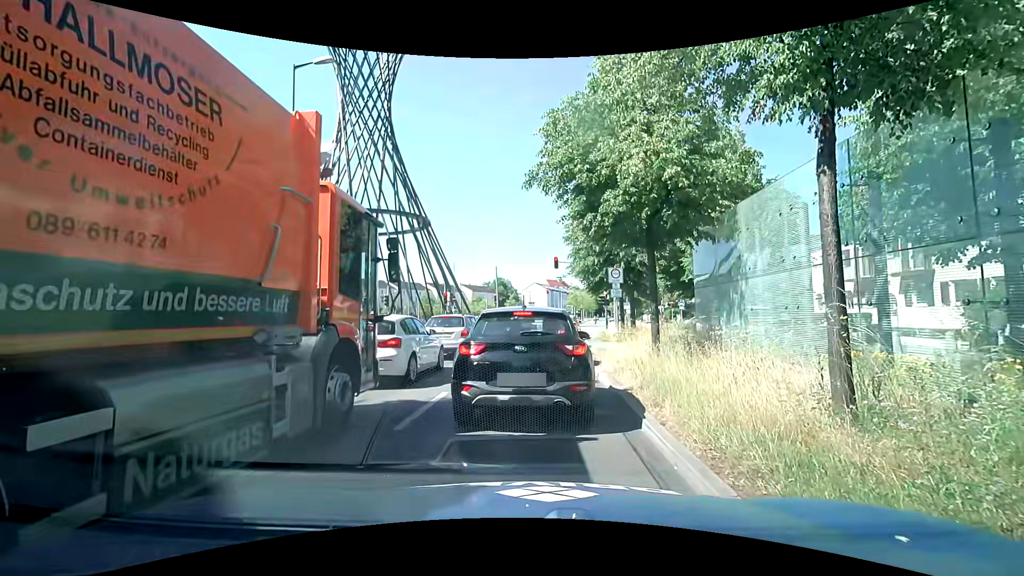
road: primary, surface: asphalt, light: Day
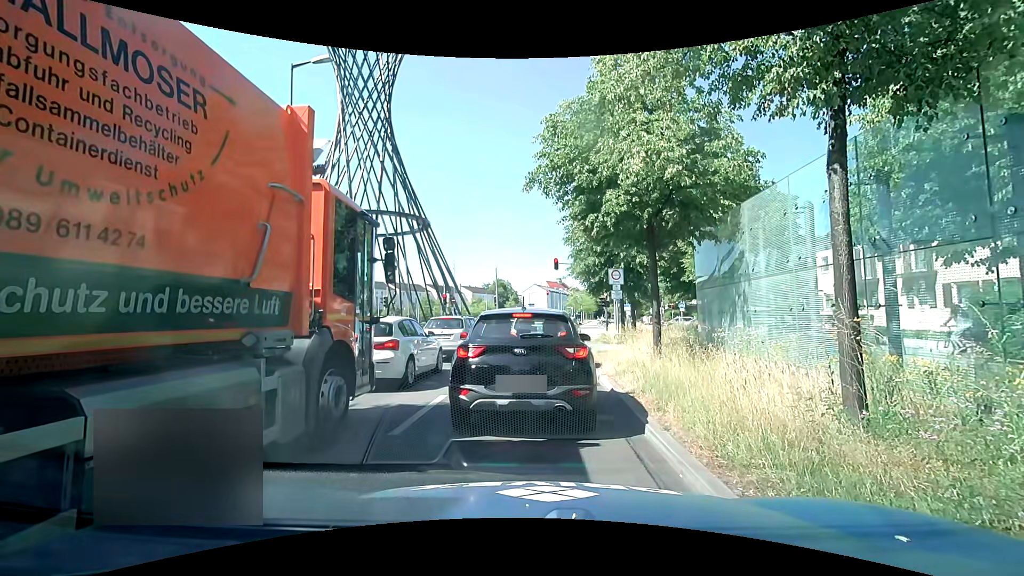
(0.0, +0.3) m; 0°
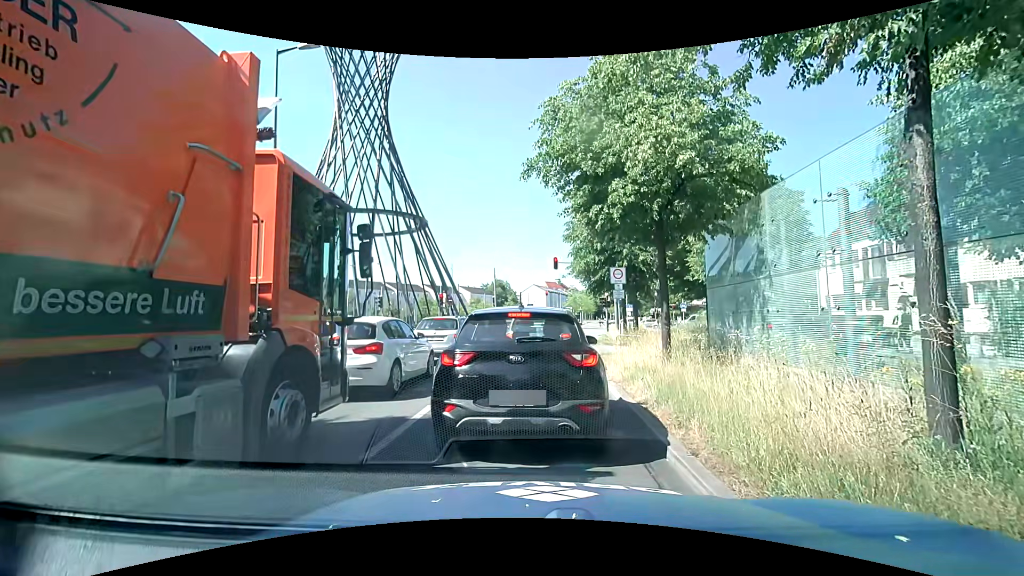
(0.0, +1.0) m; 0°
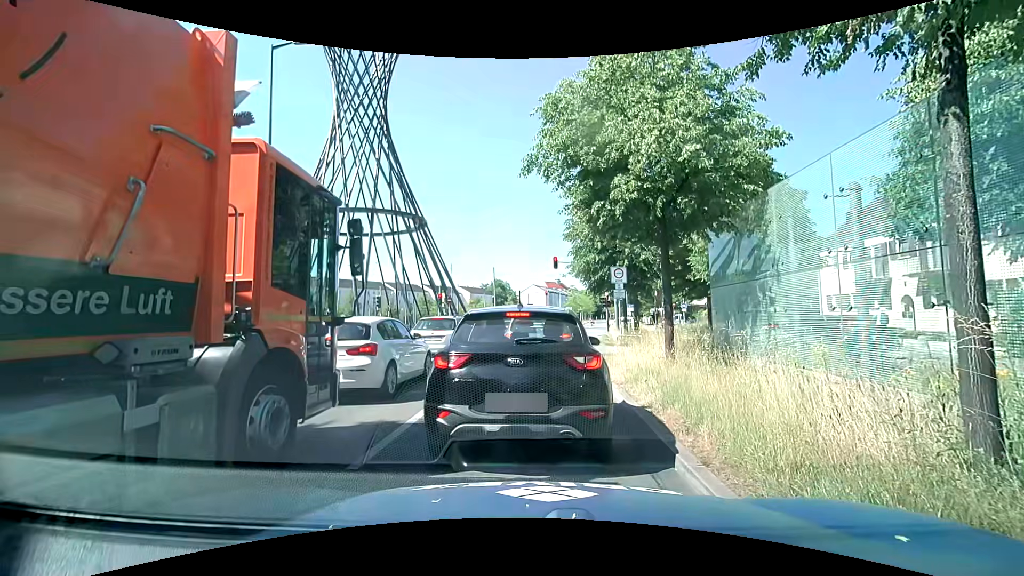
(0.0, +0.3) m; 0°
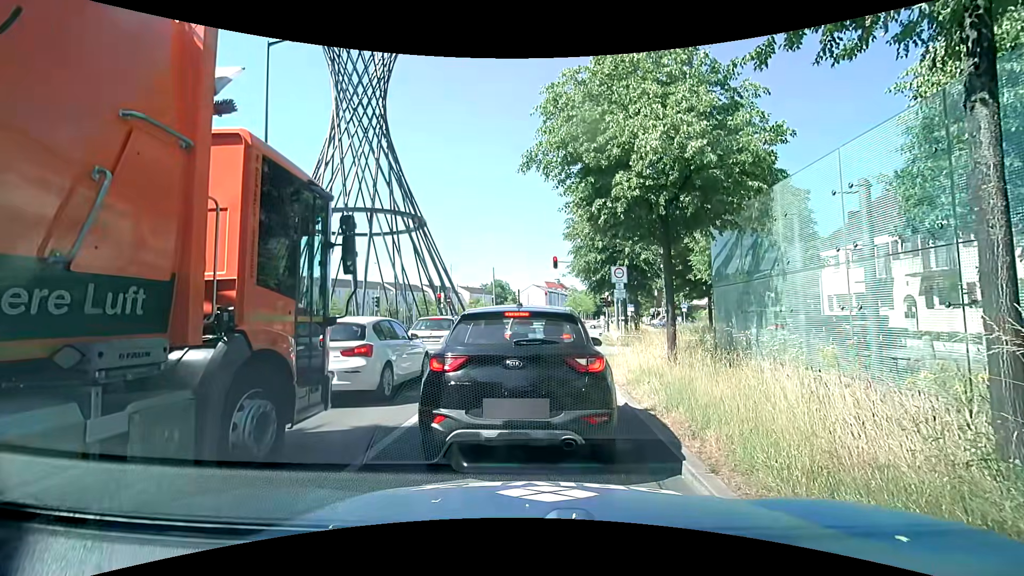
(0.0, +0.2) m; 0°
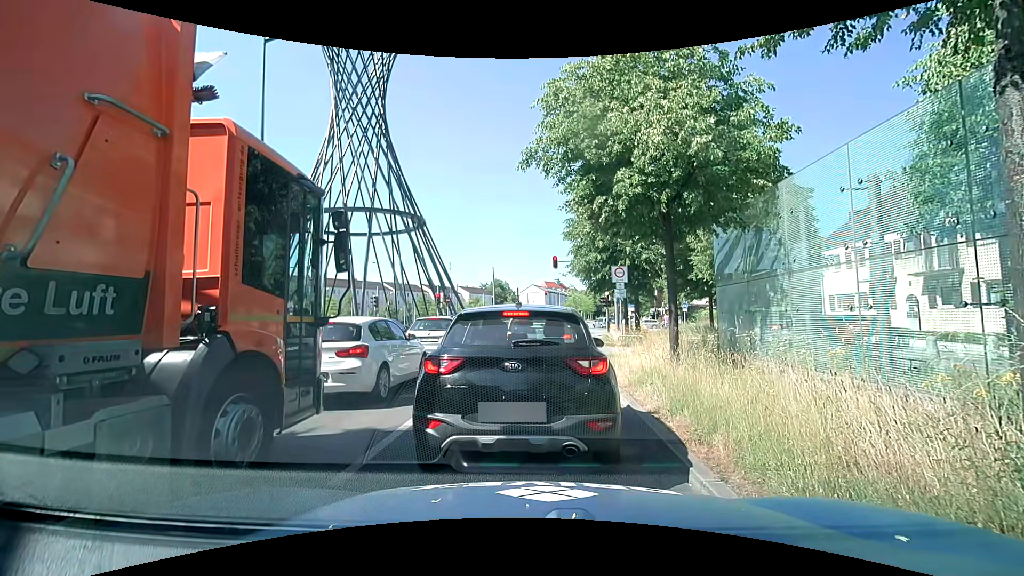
(0.0, +0.3) m; 0°
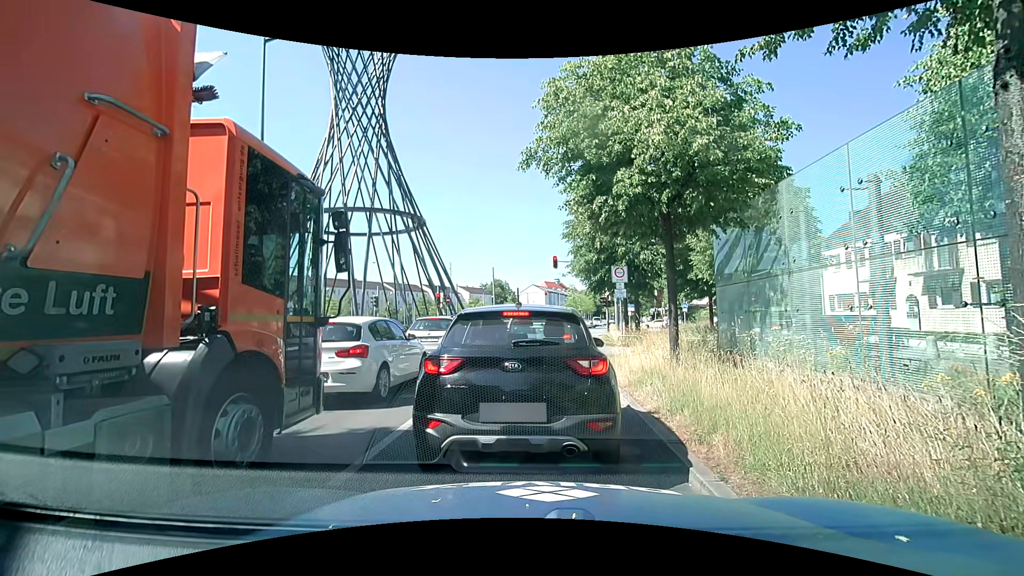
(0.0, 0.0) m; 0°
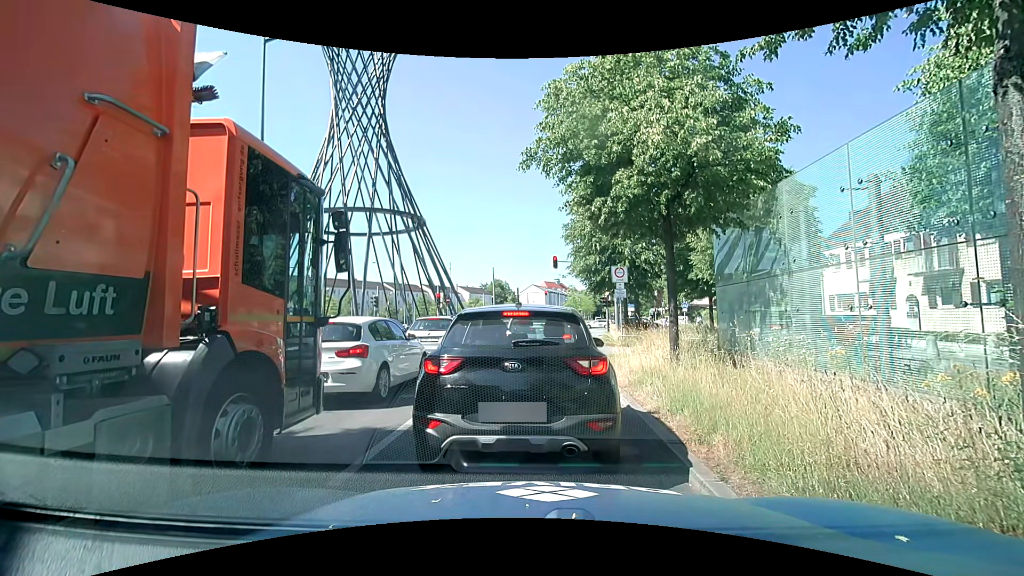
(0.0, 0.0) m; 0°
